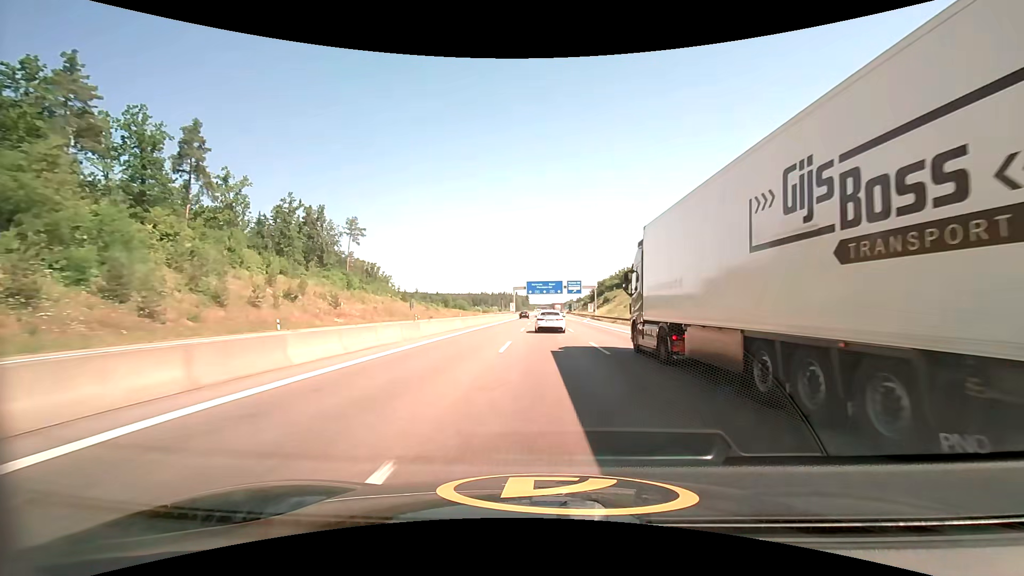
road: motorway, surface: asphalt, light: Day
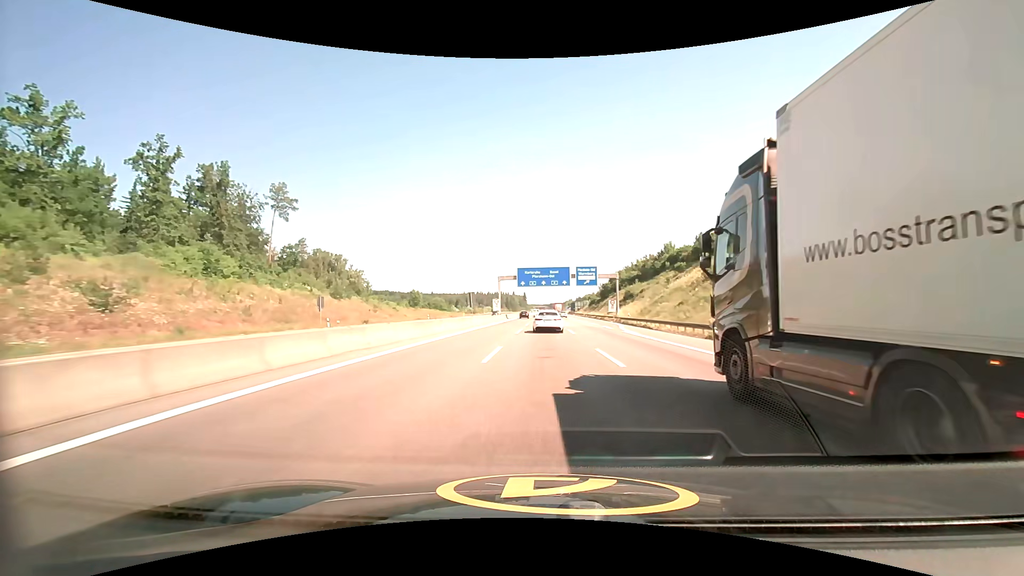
(+0.2, +39.1) m; 0°
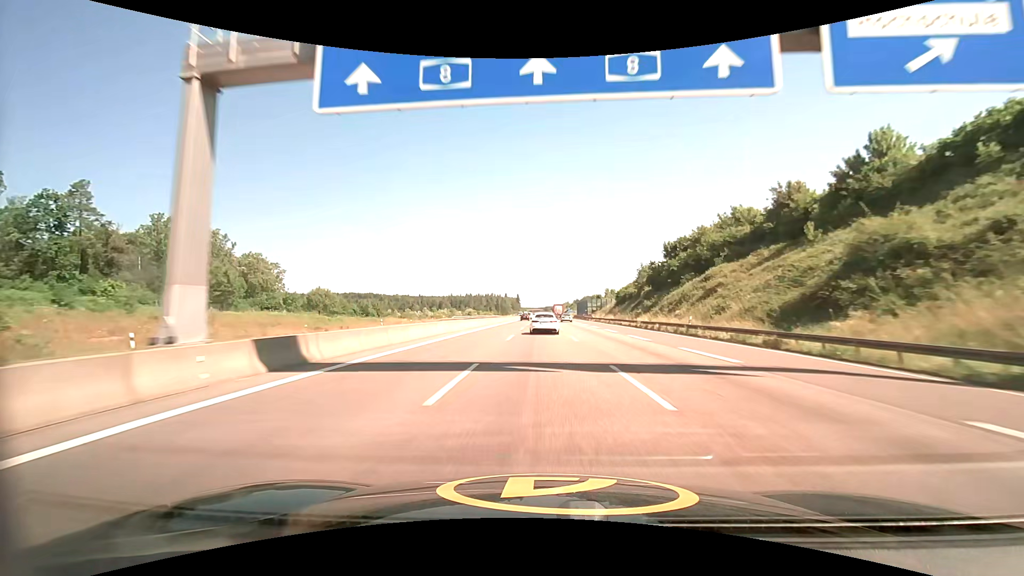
(+0.5, +77.2) m; +1°
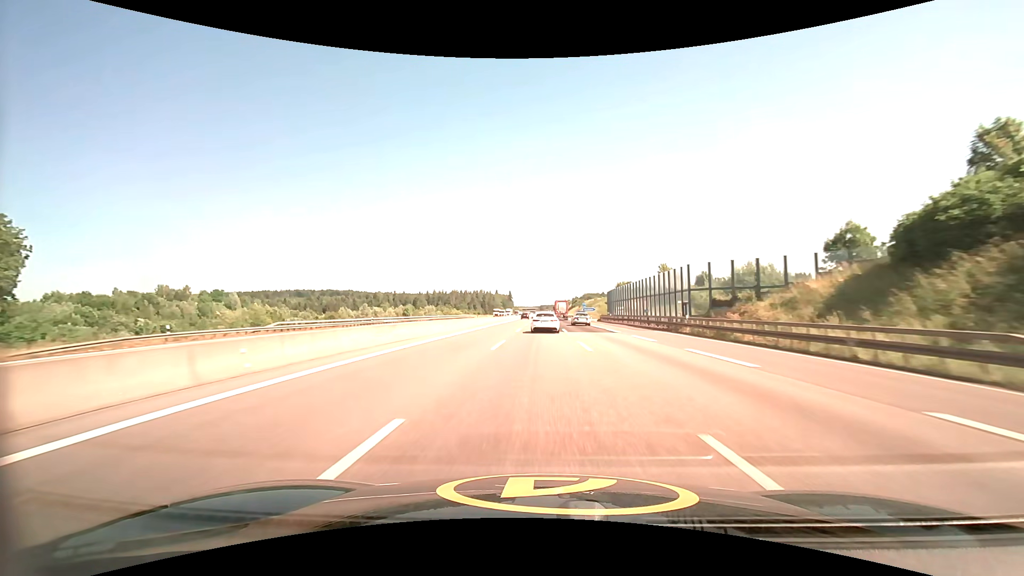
(+0.2, +96.5) m; 0°
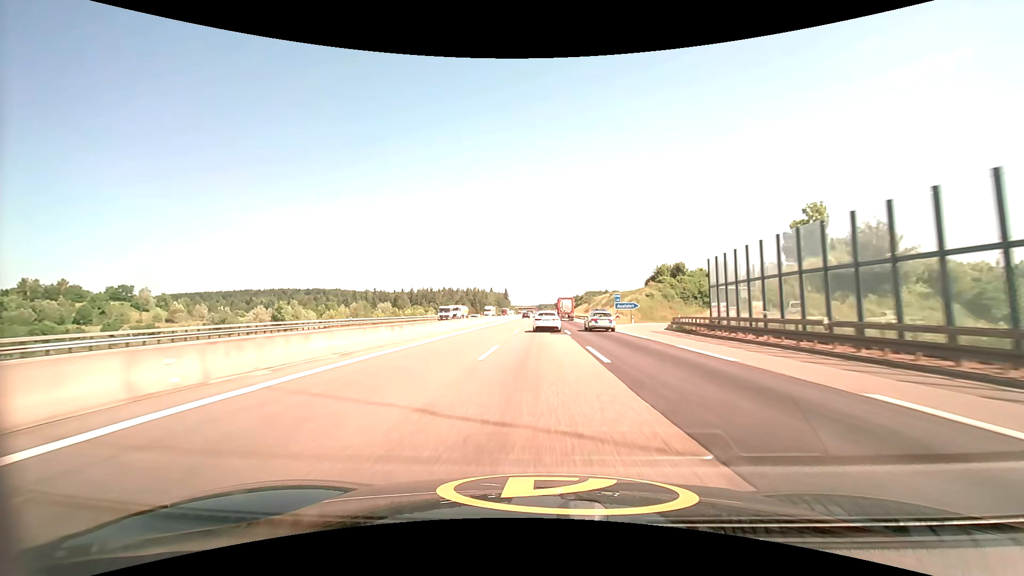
(+0.1, +57.7) m; 0°
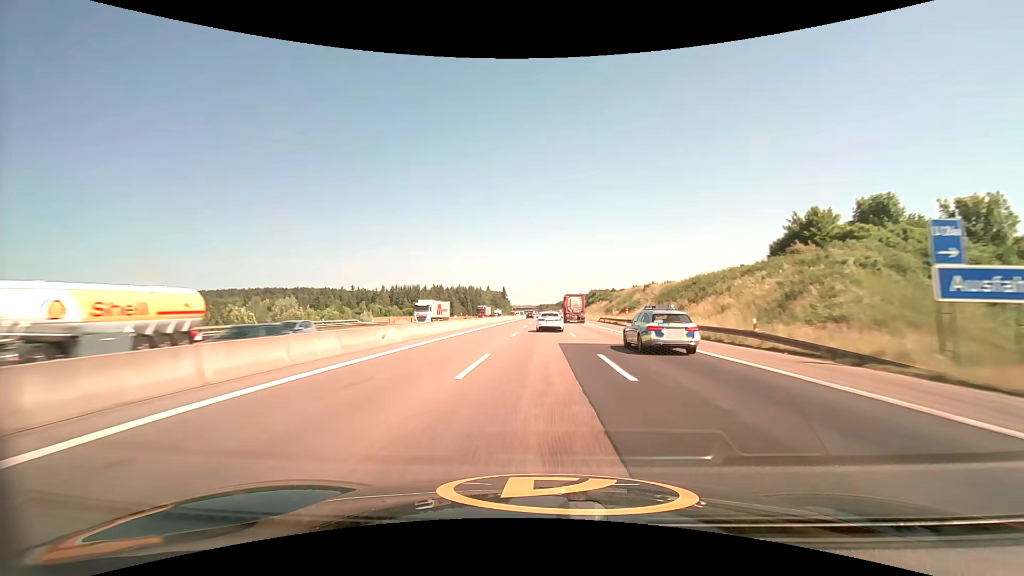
(-0.1, +57.4) m; 0°
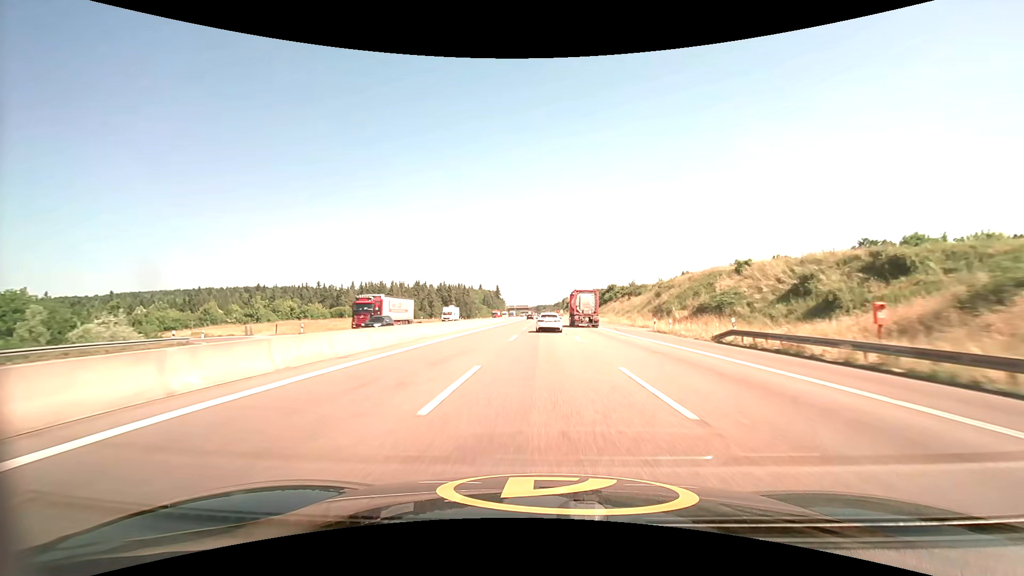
(+0.1, +57.3) m; 0°
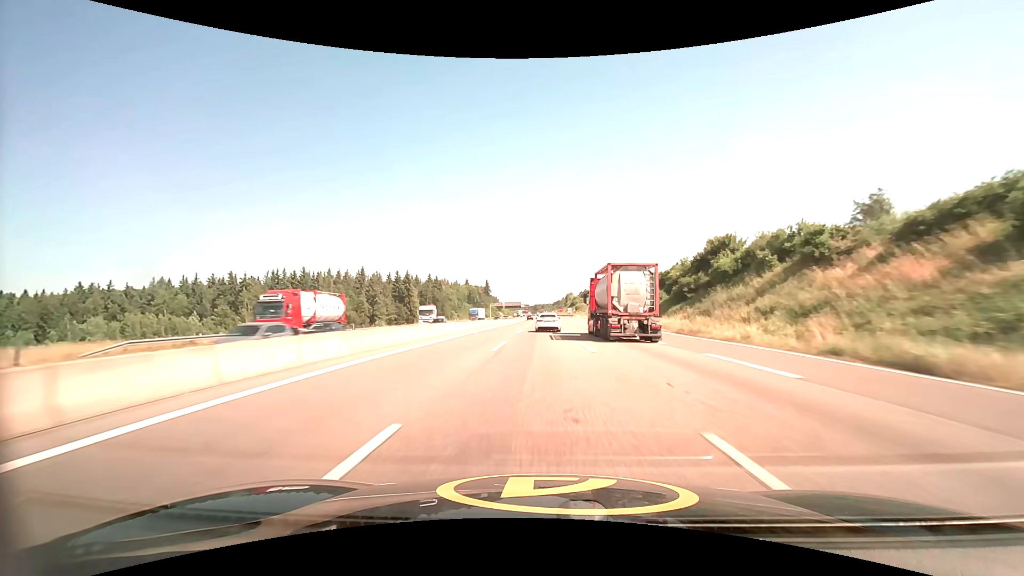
(+0.5, +96.5) m; 0°
(0, +10) (0, +20) (0, +30) (0, +40) (0, +50) (0, +60) (0, +70) (0, +80) (0, +90) (0, +100) m
